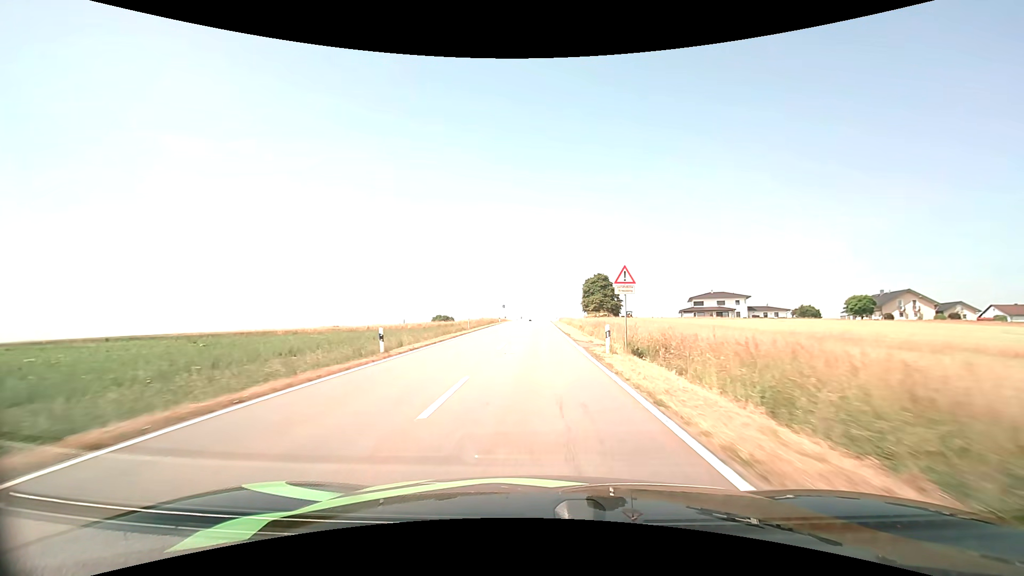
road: tertiary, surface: asphalt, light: Day
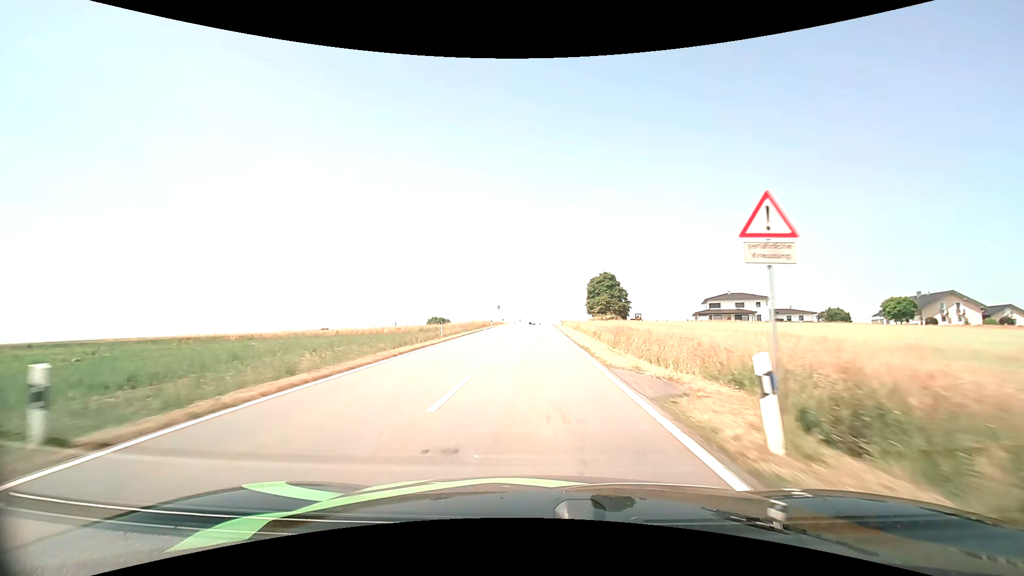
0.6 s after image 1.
(0.0, +11.9) m; 0°
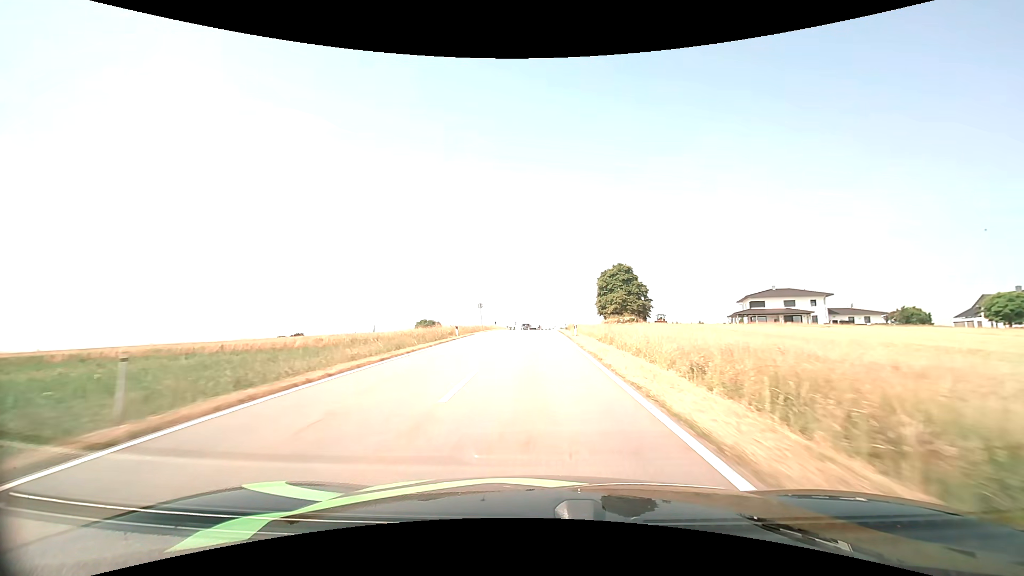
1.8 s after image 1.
(0.0, +23.7) m; 0°
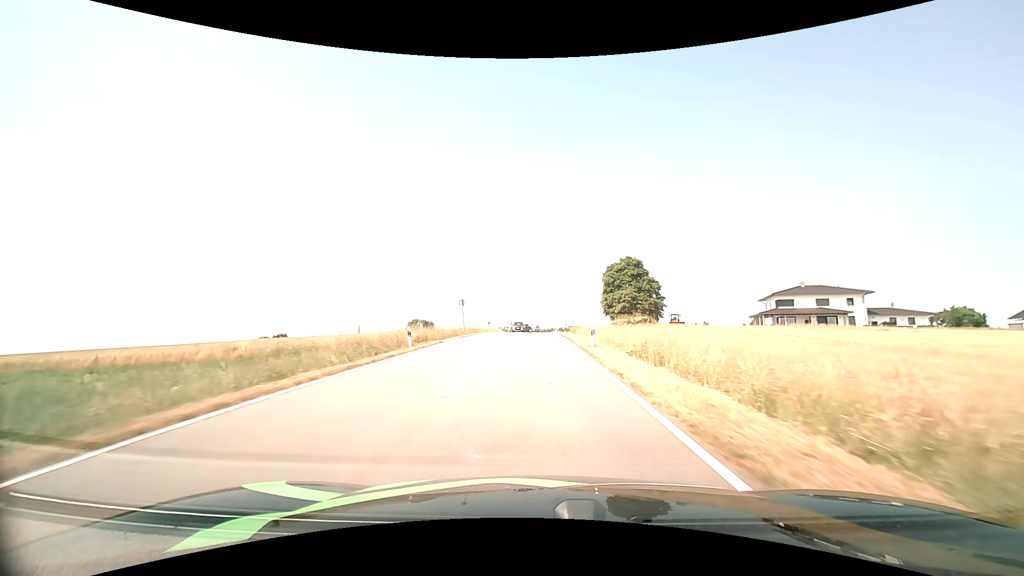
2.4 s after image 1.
(0.0, +11.6) m; 0°
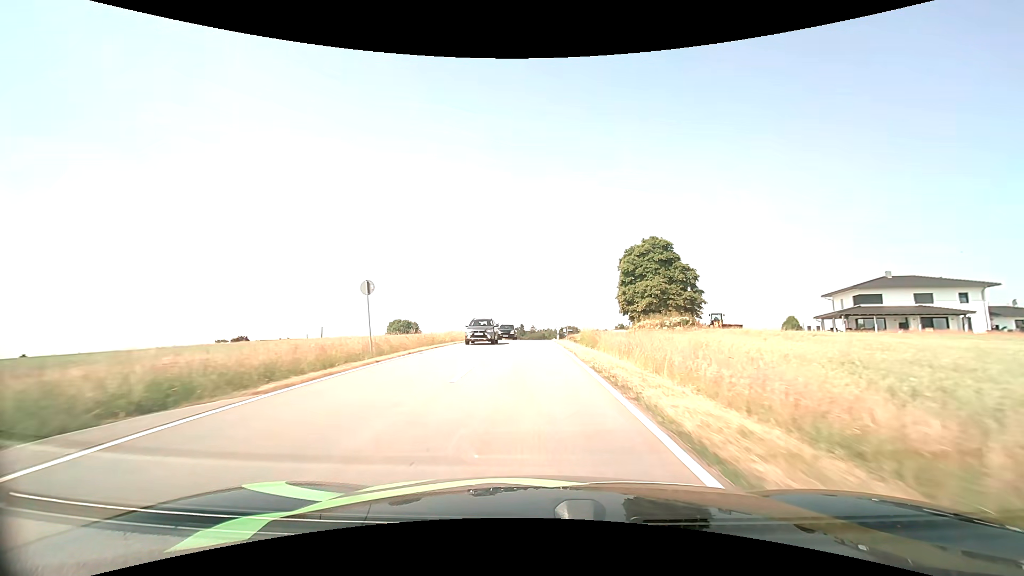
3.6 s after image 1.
(+0.1, +22.7) m; 0°
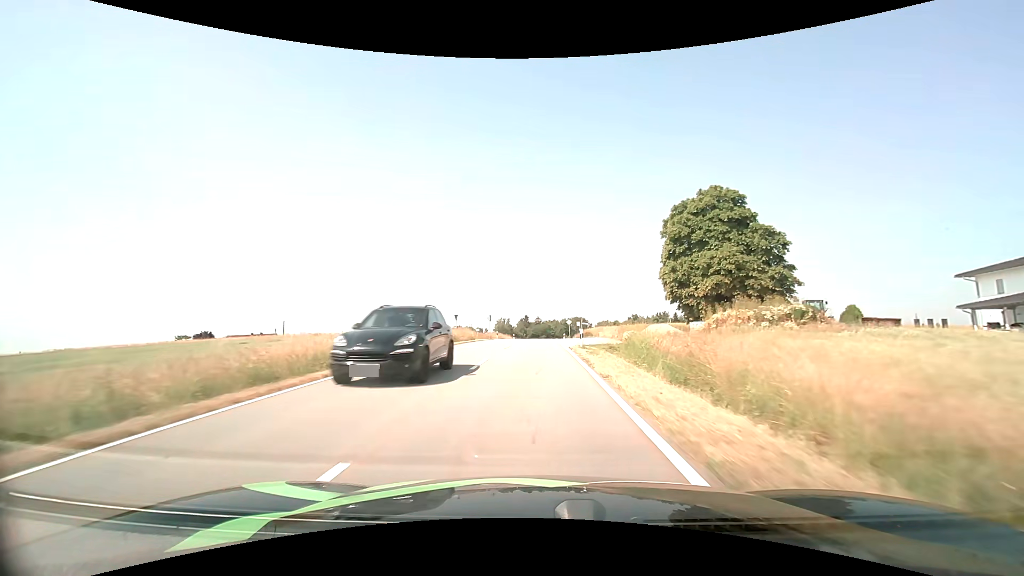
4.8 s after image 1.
(0.0, +21.9) m; 0°
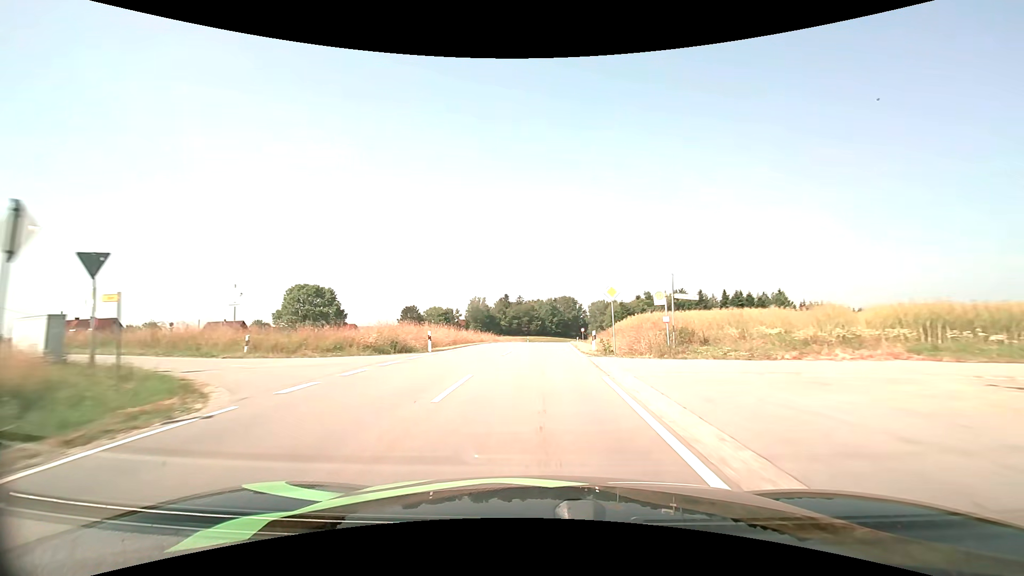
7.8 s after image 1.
(+0.3, +54.7) m; +1°
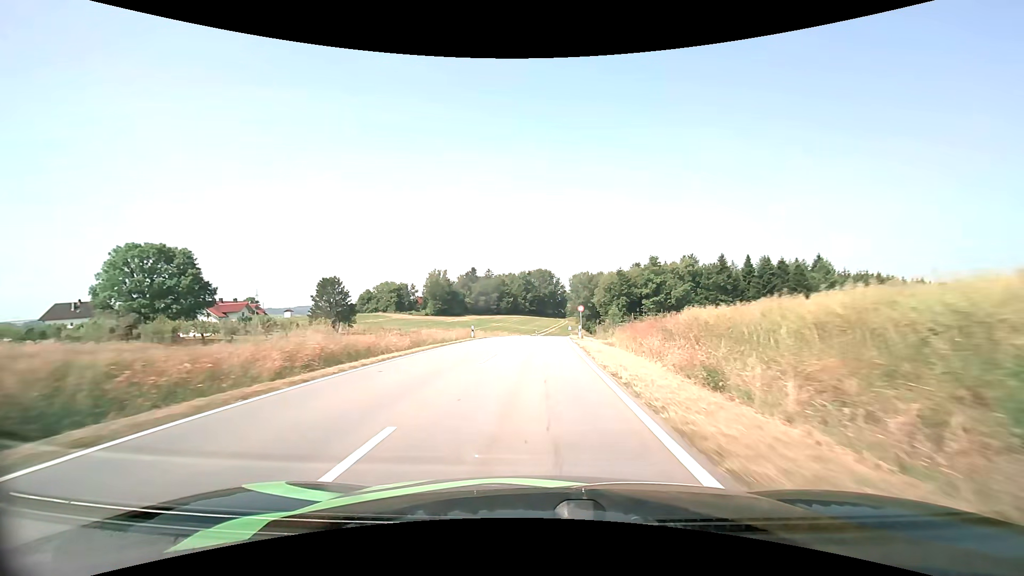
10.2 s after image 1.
(+1.3, +42.8) m; +3°
(0, +10) (0, +20) (+1, +30) (+1, +40) (+1, +50) (+2, +60) (+3, +70) (+4, +80) (+5, +90) (+7, +100) m
